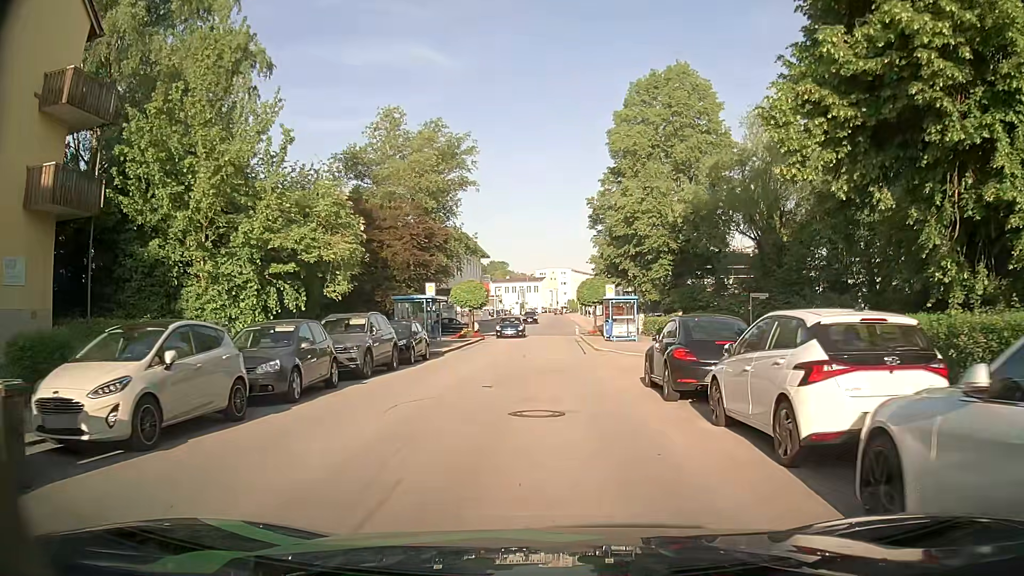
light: Day
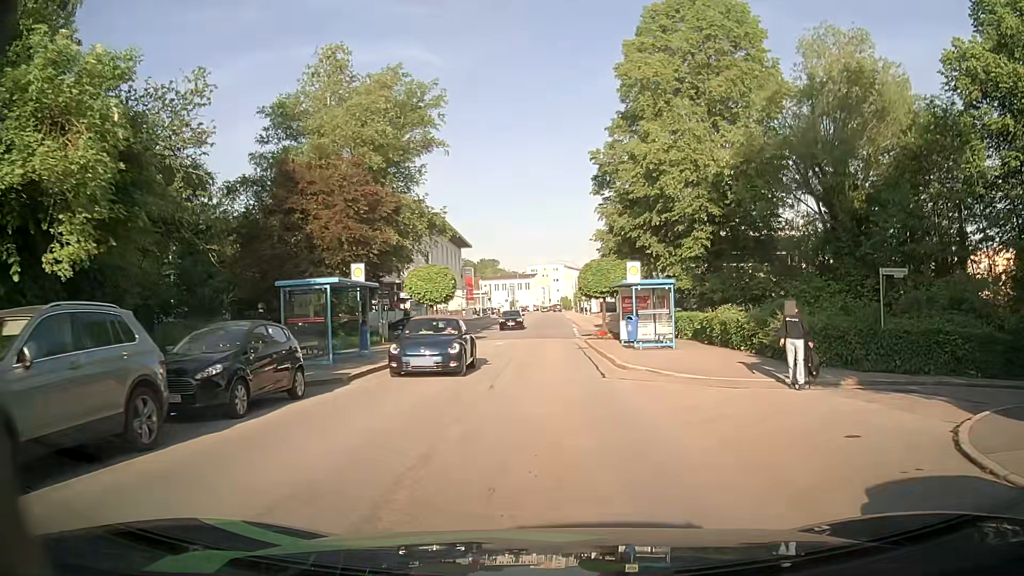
(-0.1, +12.3) m; +1°
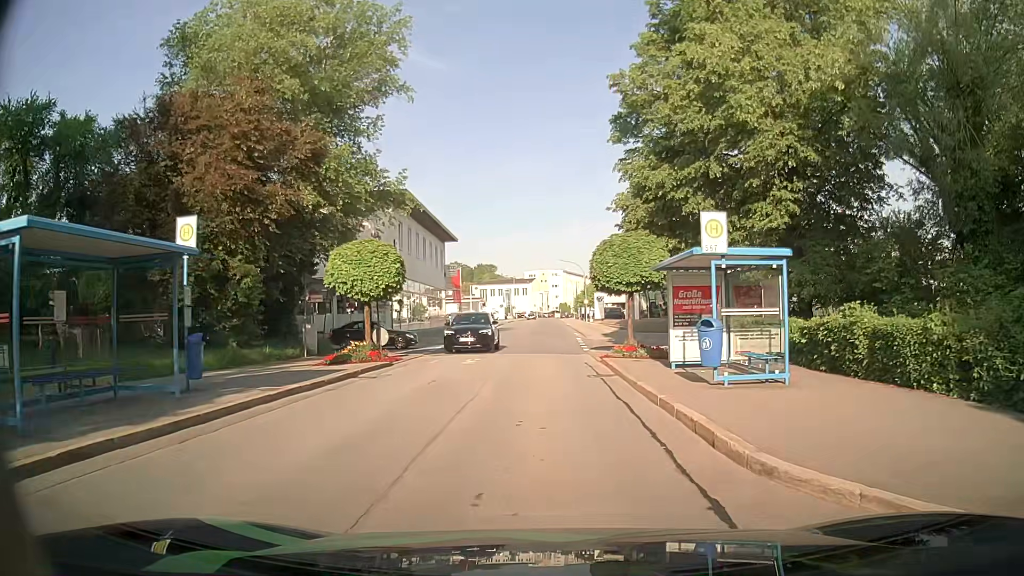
(-0.1, +11.5) m; 0°
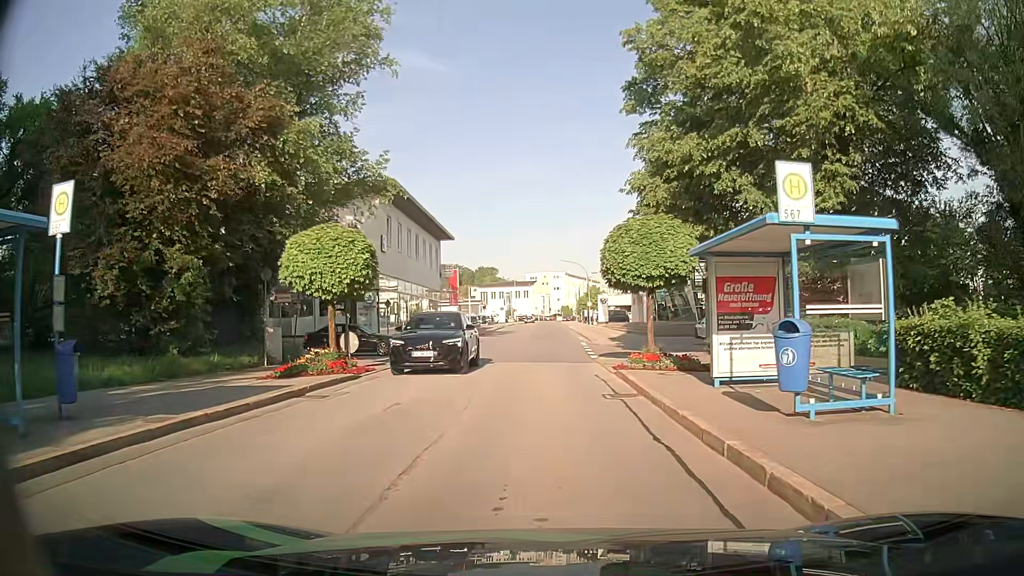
(0.0, +3.9) m; -1°
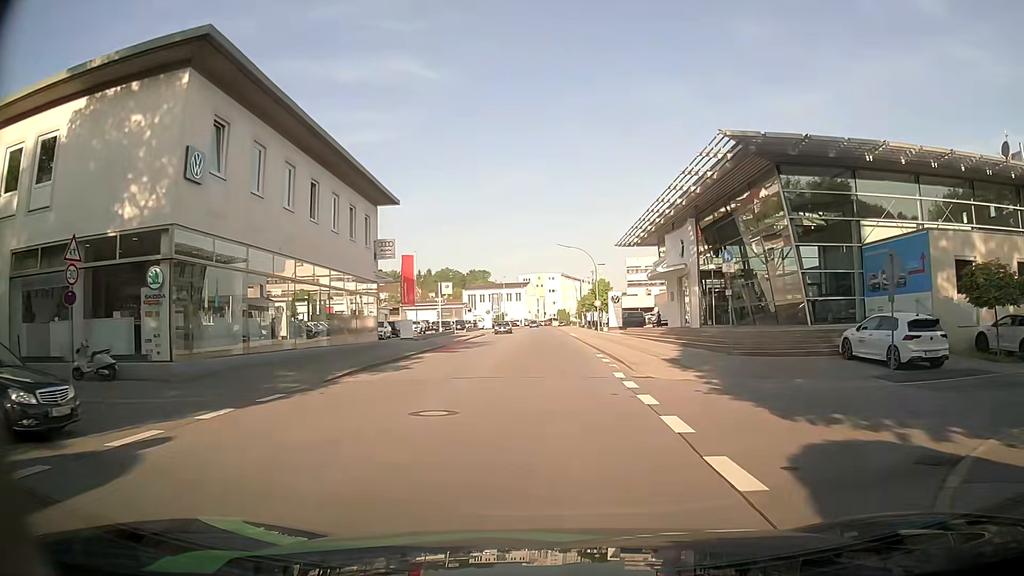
(+0.2, +22.7) m; +1°
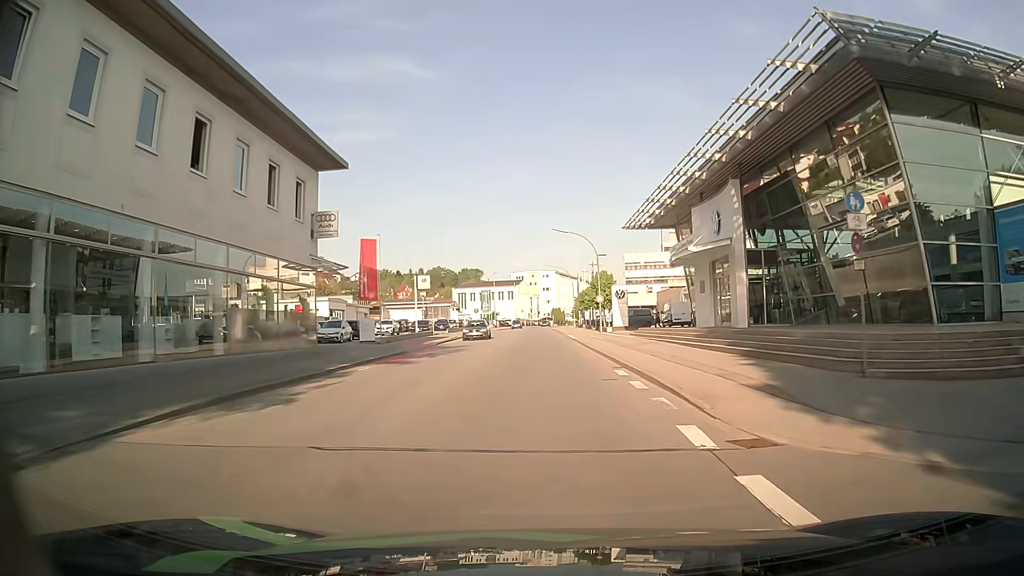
(+0.1, +10.3) m; 0°
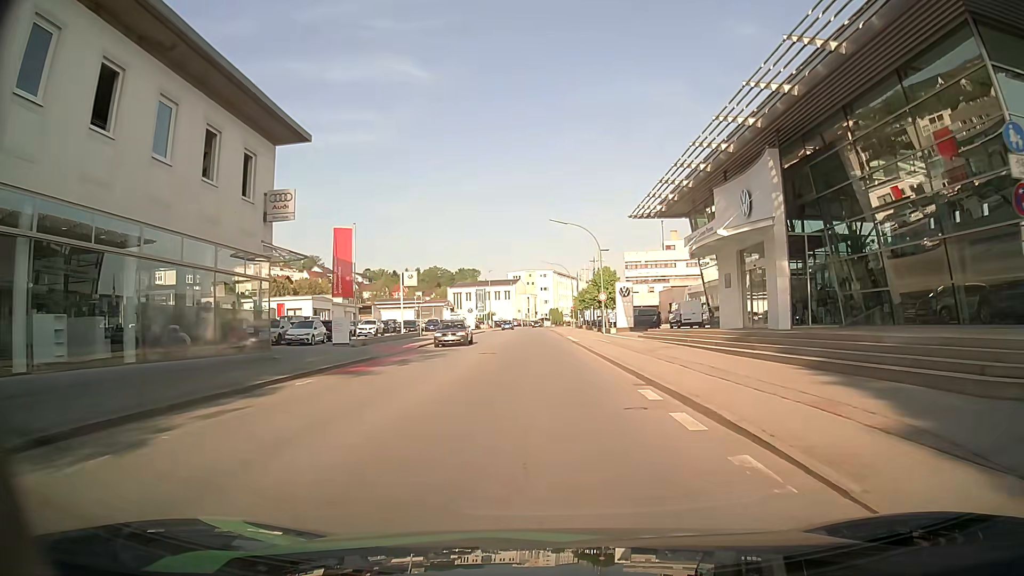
(0.0, +5.3) m; 0°
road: tertiary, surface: asphalt
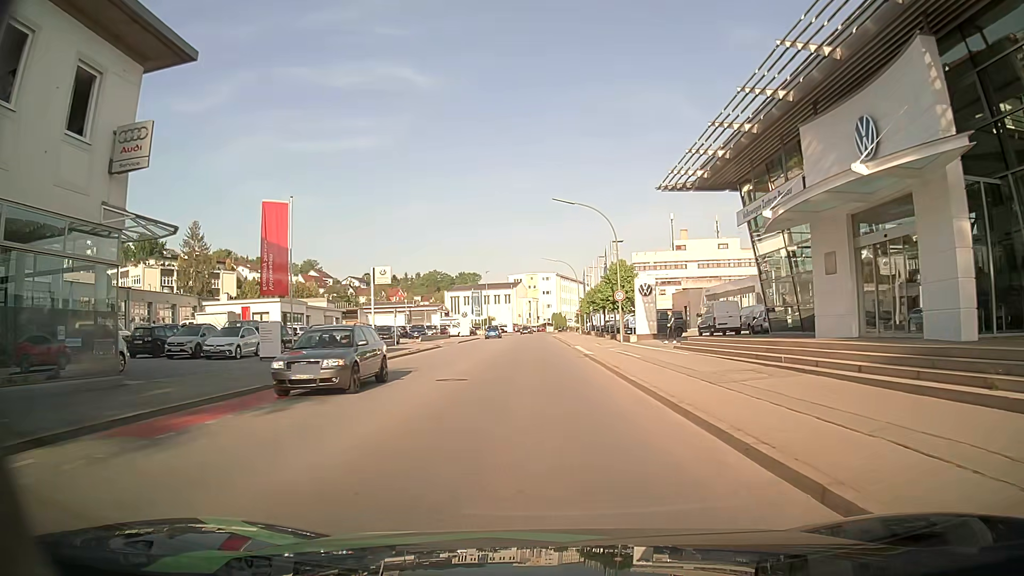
(0.0, +10.6) m; 0°
(0, +10) (0, +20) (-1, +30) (-1, +40) (-1, +50) (-1, +60) (-1, +70) (-2, +80) (-2, +90) (-1, +100) m
